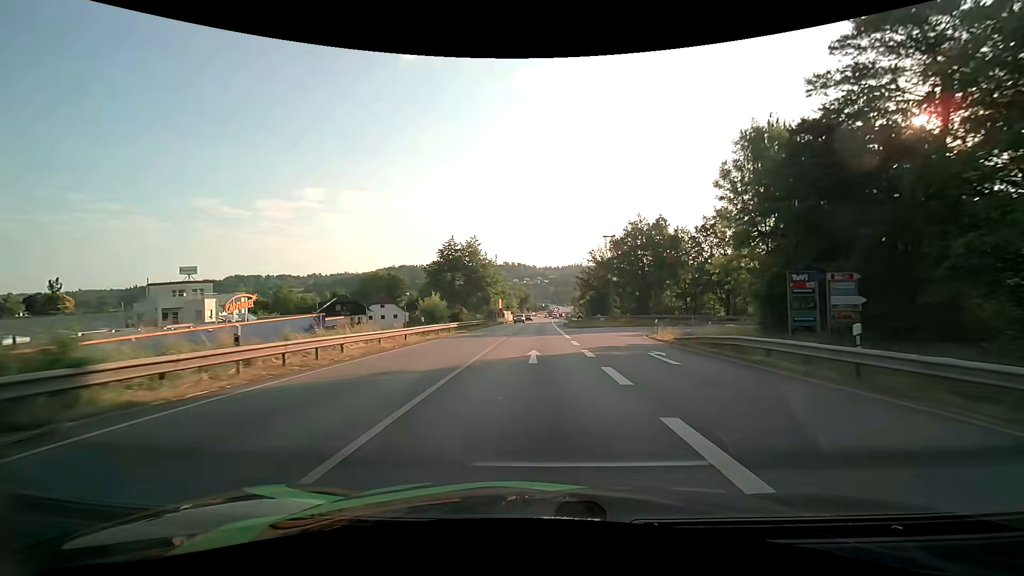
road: primary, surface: asphalt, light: Day
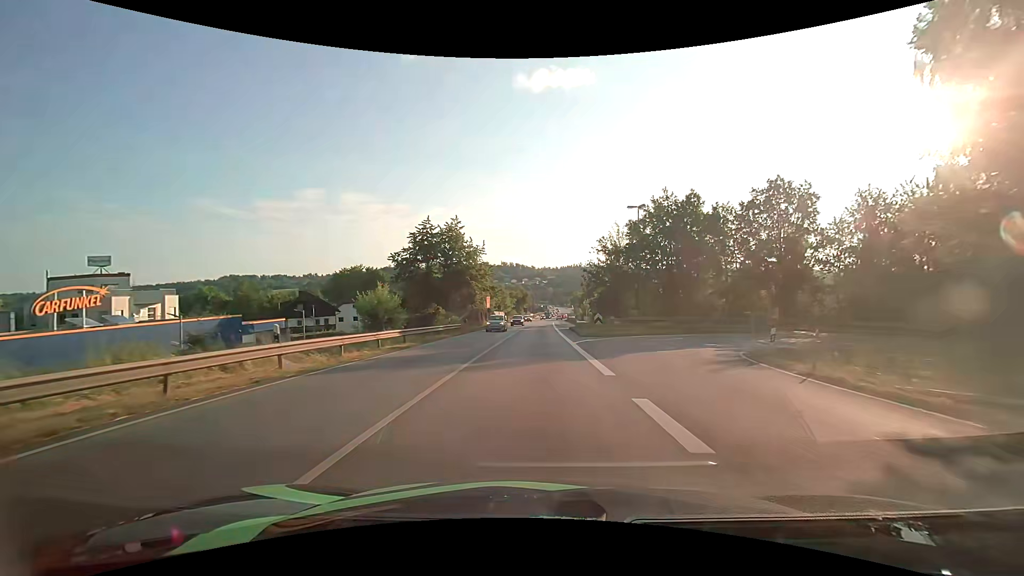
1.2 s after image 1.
(+0.1, +16.3) m; +1°
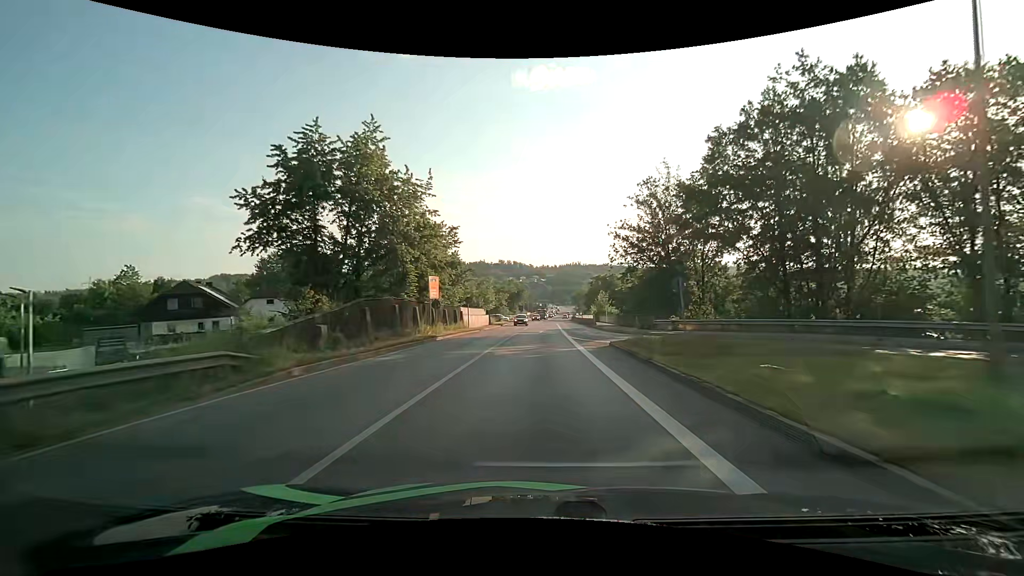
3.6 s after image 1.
(-0.1, +31.1) m; 0°
(0, +10) (0, +20) (0, +30) (0, +40) (+1, +50) (+1, +60) (+1, +70) (+2, +80) (+2, +90) (+2, +100) m
